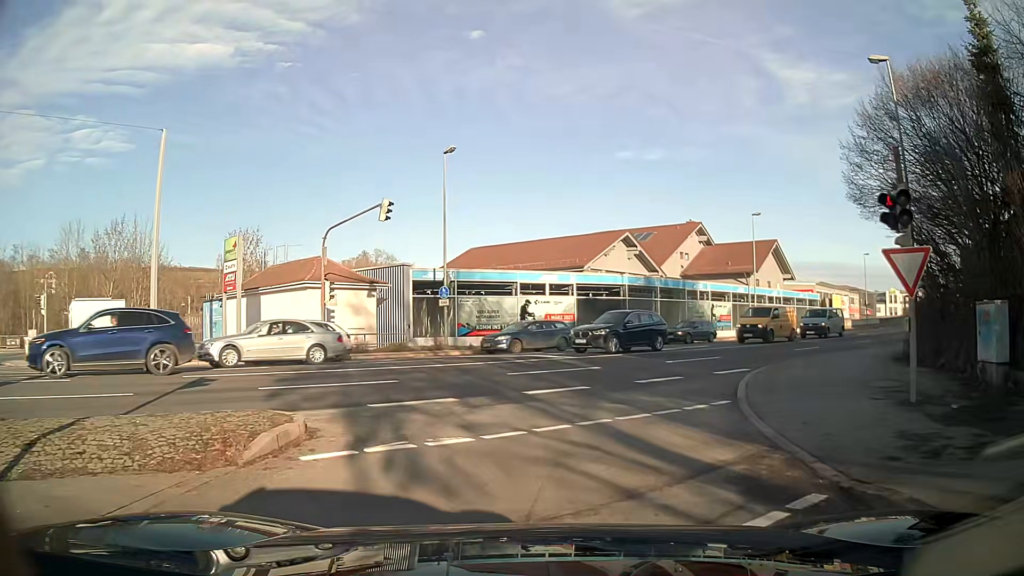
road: tertiary_link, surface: asphalt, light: Day
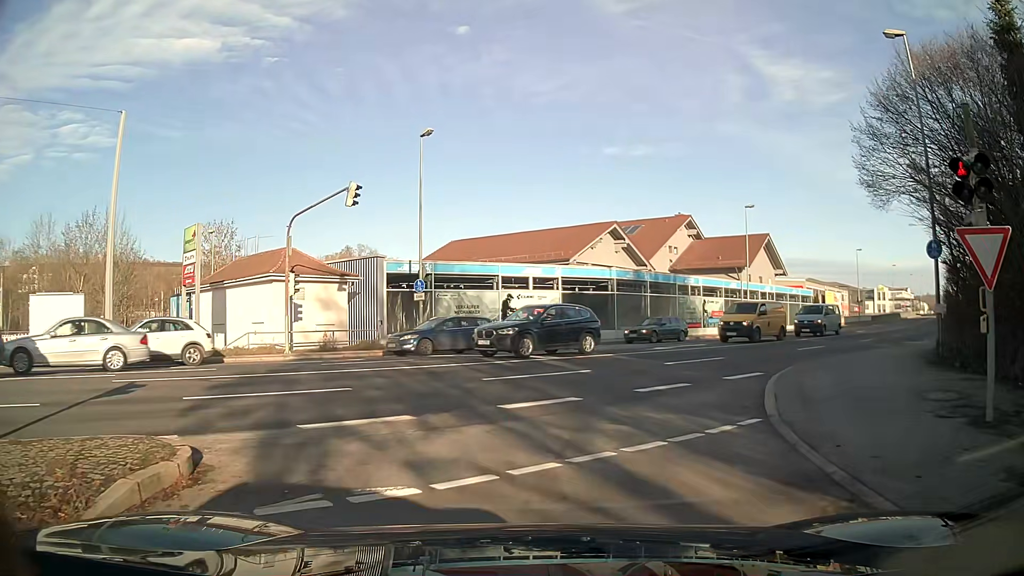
(0.0, +2.3) m; +1°
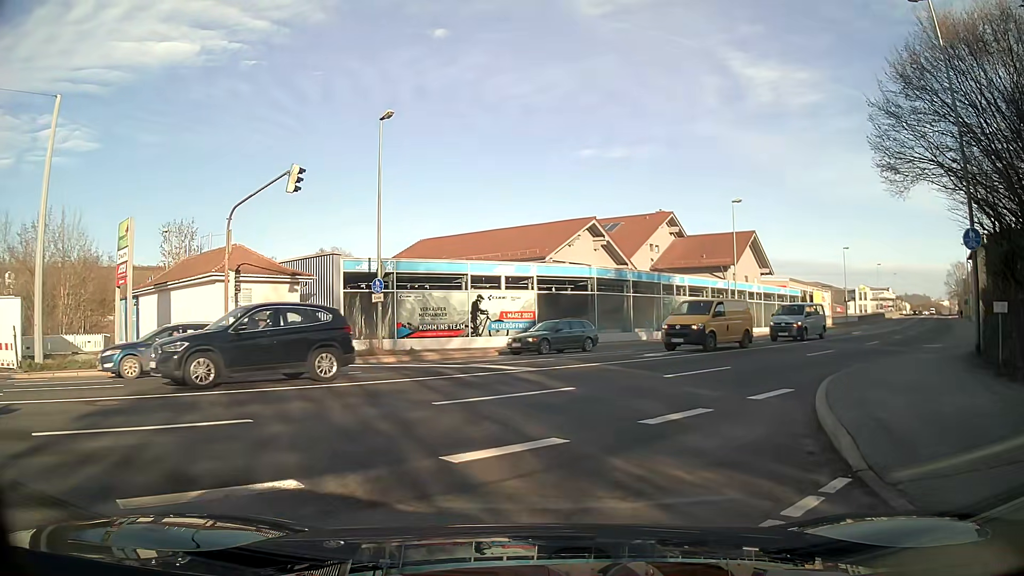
(0.0, +3.2) m; +2°
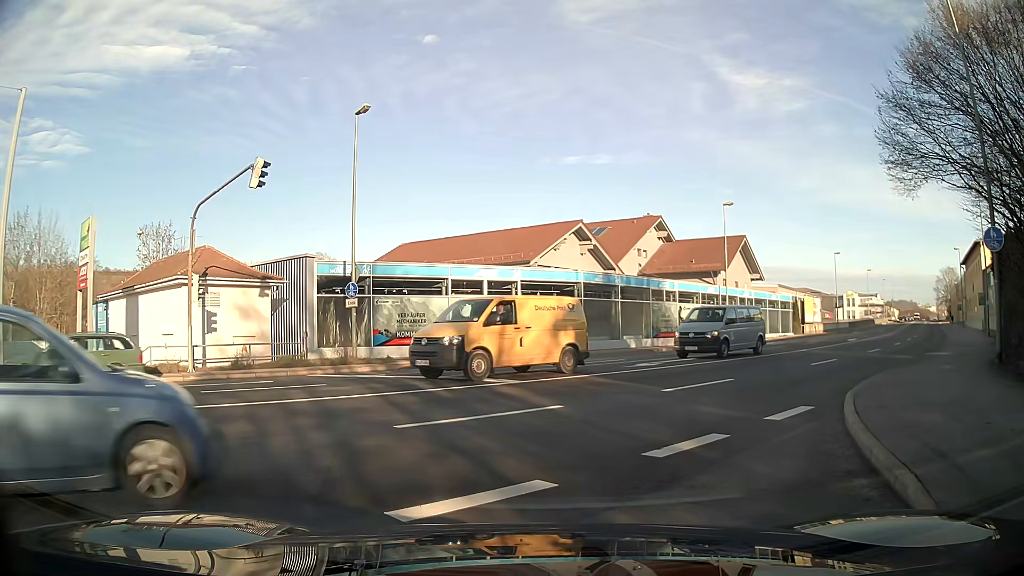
(0.0, +1.6) m; +1°
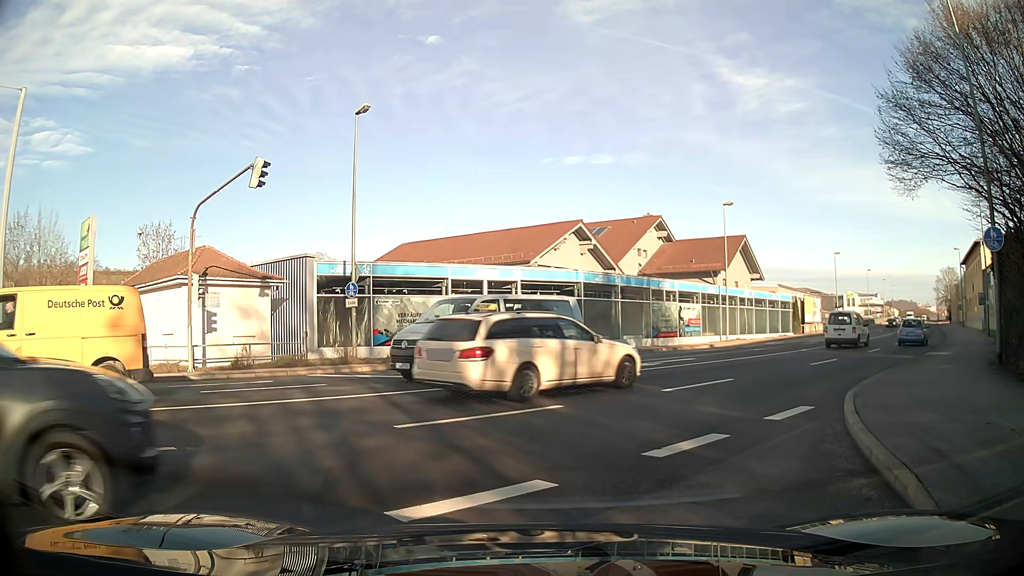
(0.0, +0.1) m; 0°
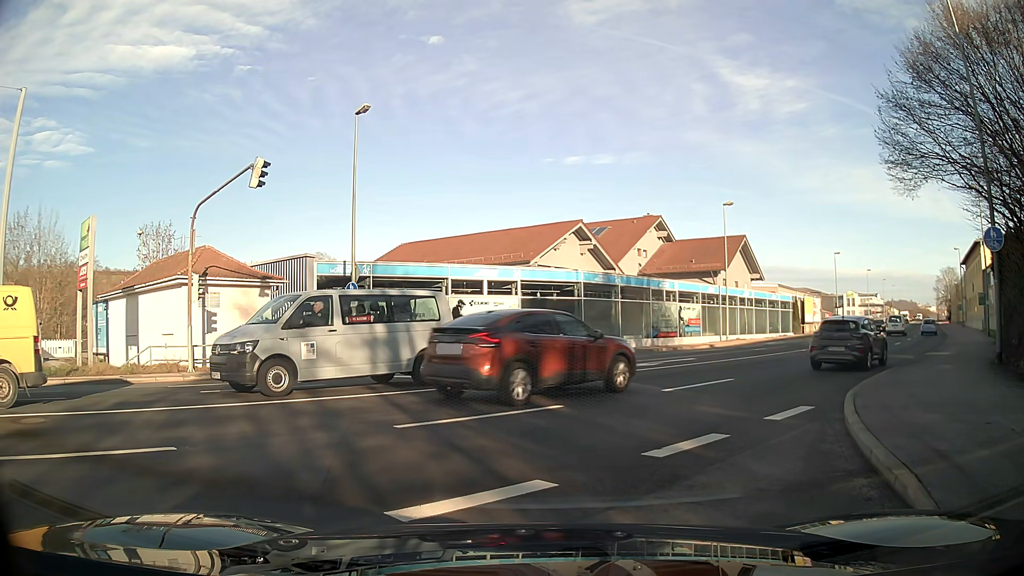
(0.0, 0.0) m; 0°
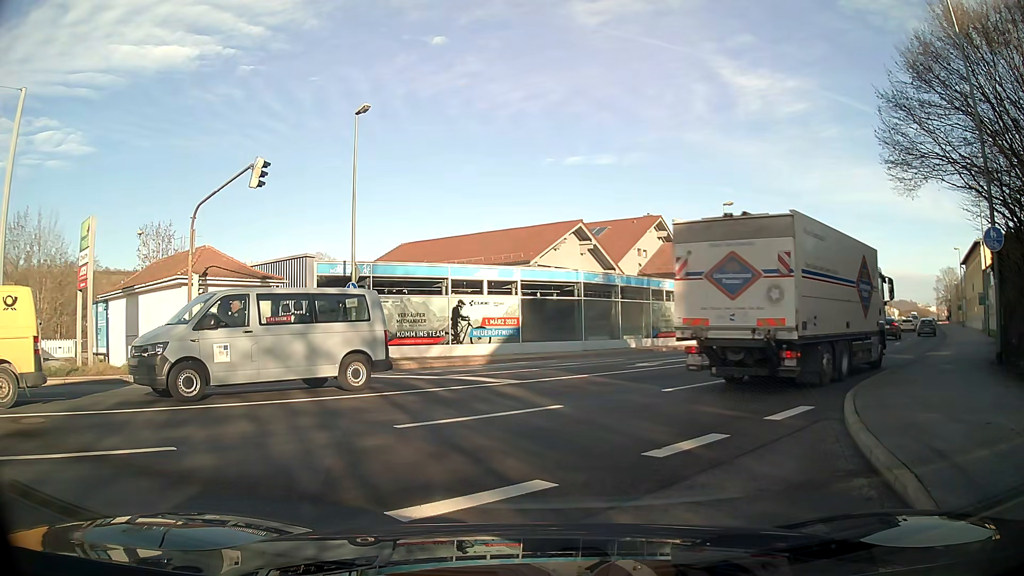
(0.0, 0.0) m; 0°
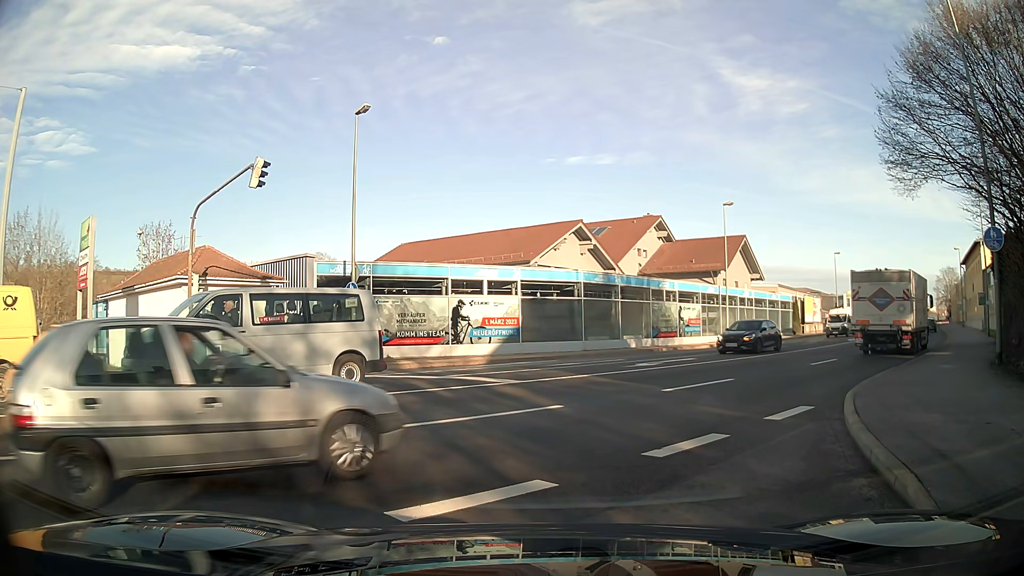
(0.0, 0.0) m; 0°
